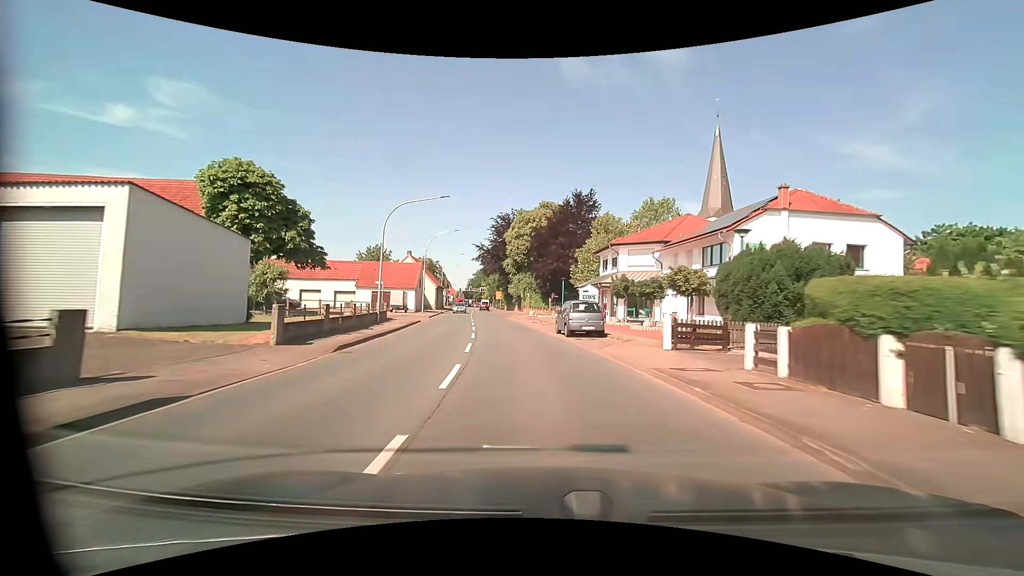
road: primary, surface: asphalt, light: Day
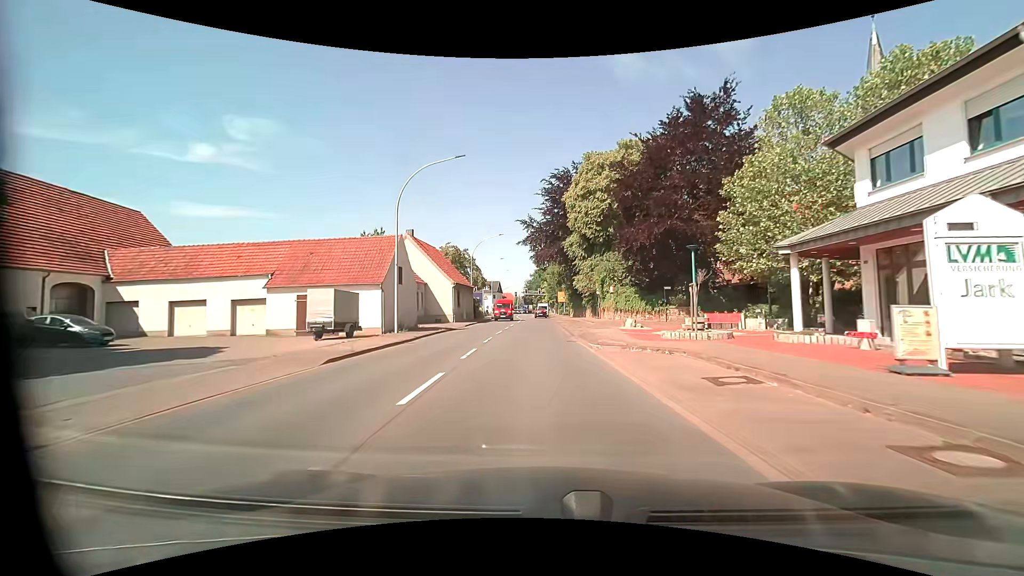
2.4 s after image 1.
(-2.5, +31.6) m; -8°
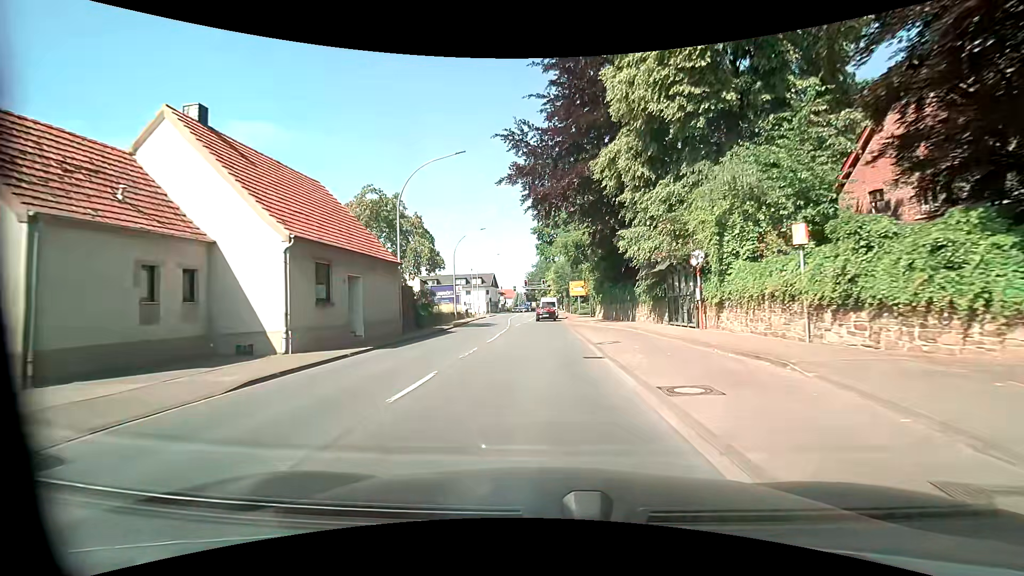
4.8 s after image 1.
(-0.2, +30.3) m; -1°
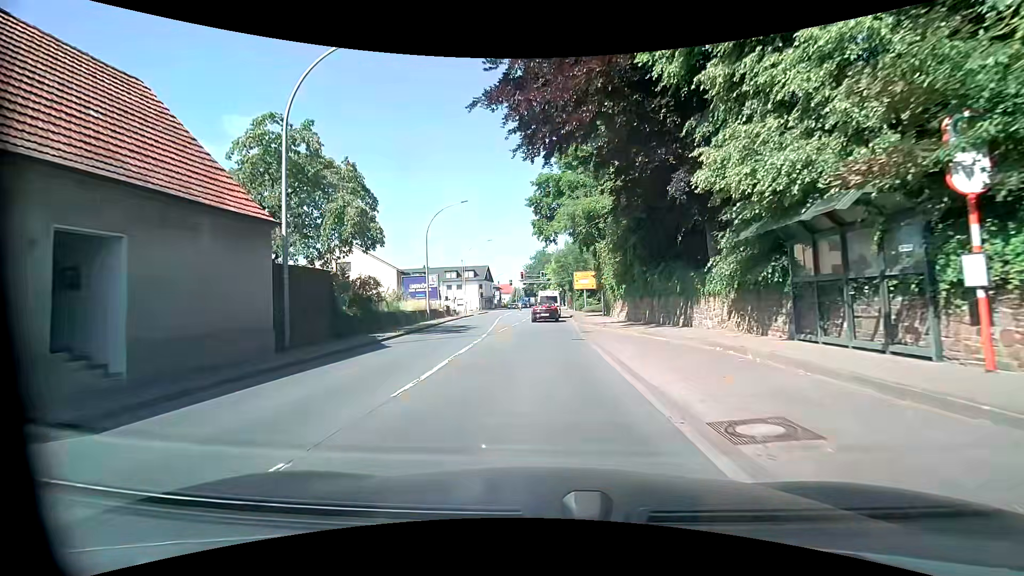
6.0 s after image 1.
(+0.2, +11.7) m; +1°
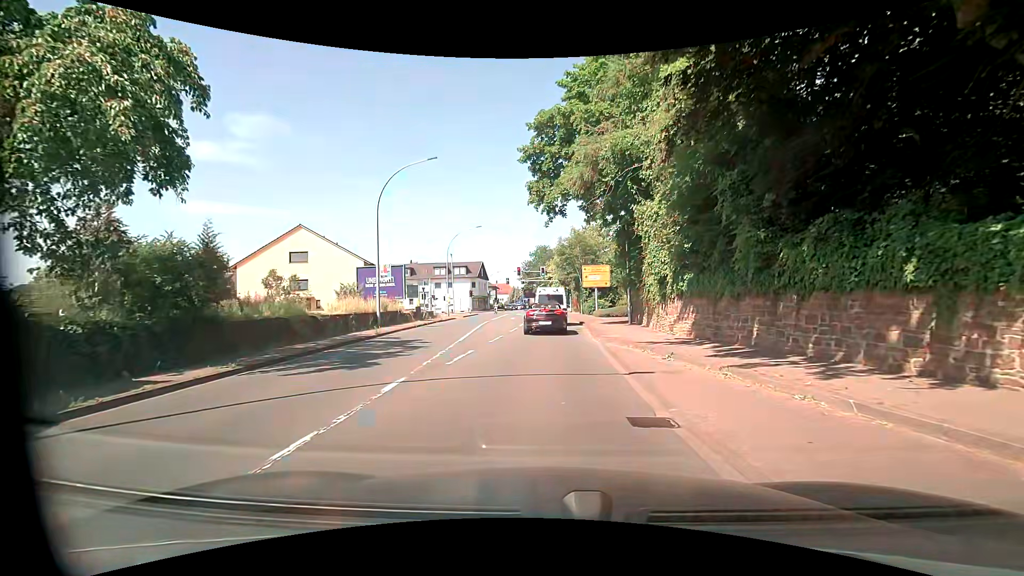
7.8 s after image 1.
(-0.2, +11.9) m; 0°
